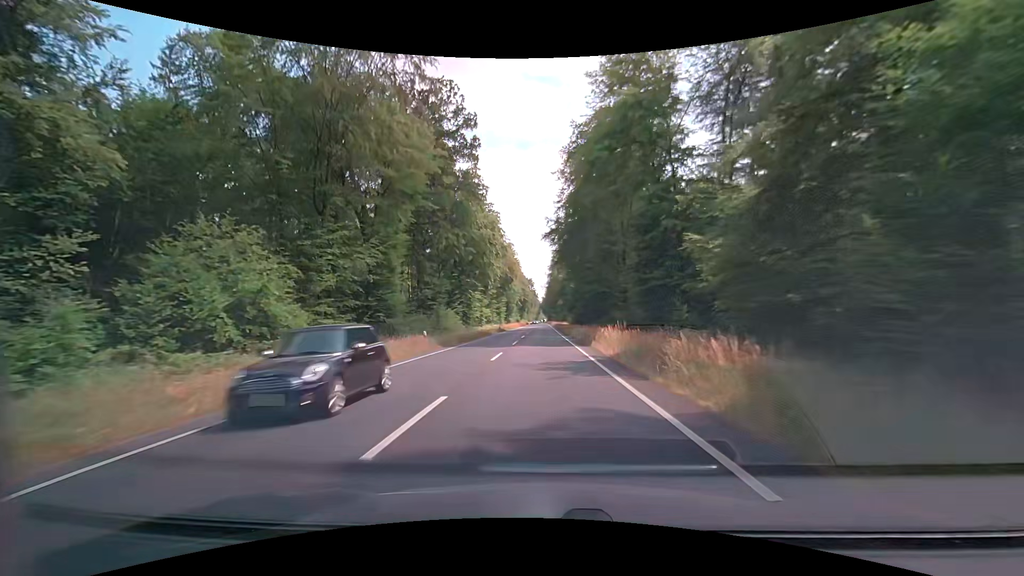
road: primary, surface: asphalt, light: Day
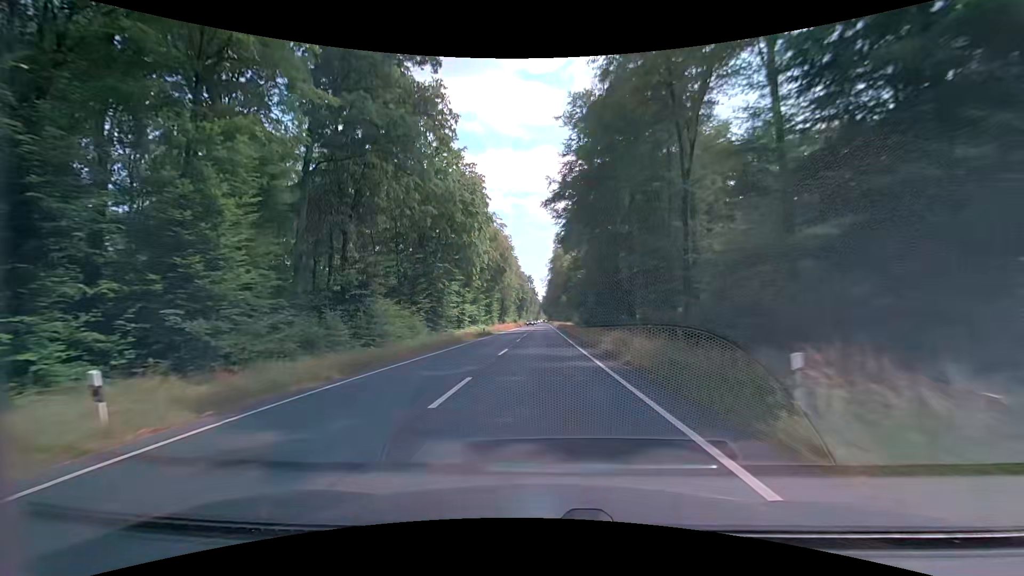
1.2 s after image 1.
(+0.1, +21.5) m; +1°
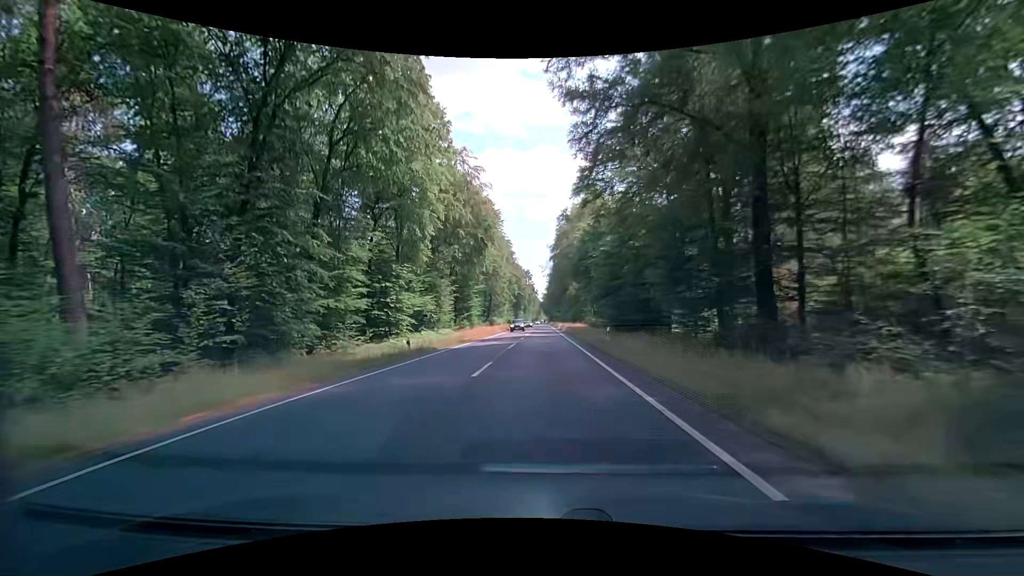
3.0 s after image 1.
(-0.2, +32.2) m; +1°
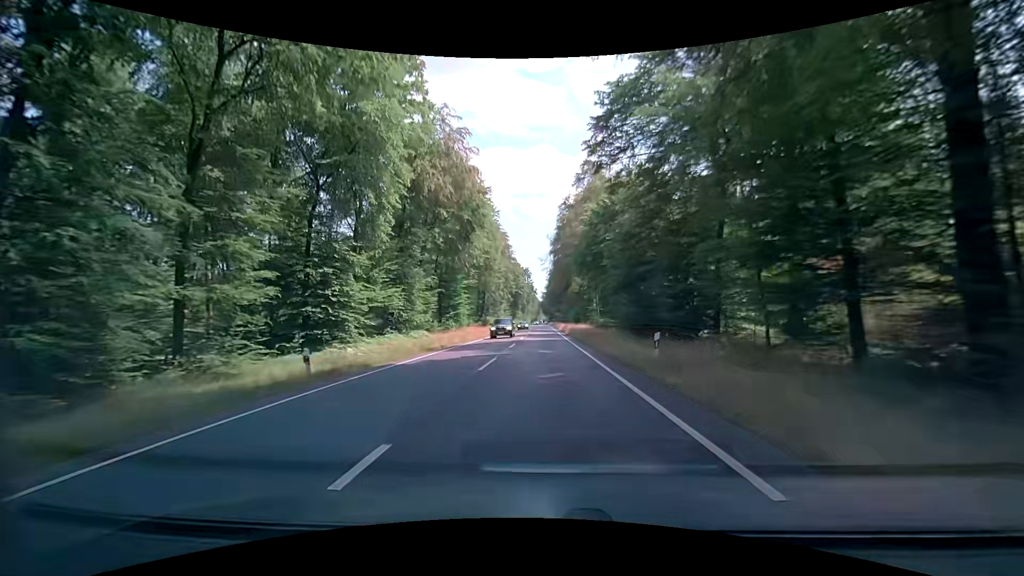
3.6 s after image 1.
(-0.2, +10.7) m; -1°
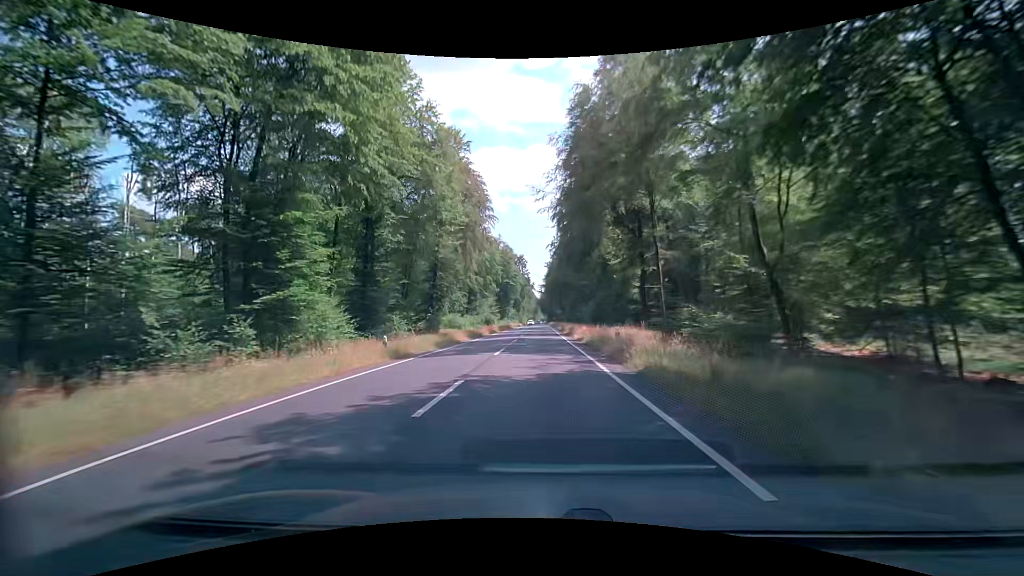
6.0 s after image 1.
(-0.2, +43.0) m; 0°
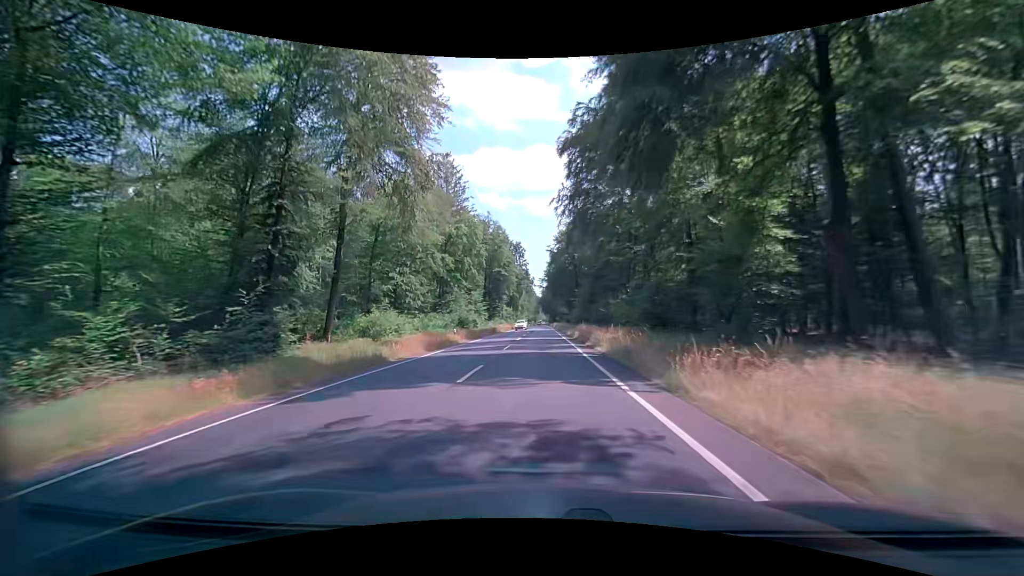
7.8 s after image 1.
(-0.1, +32.3) m; -1°
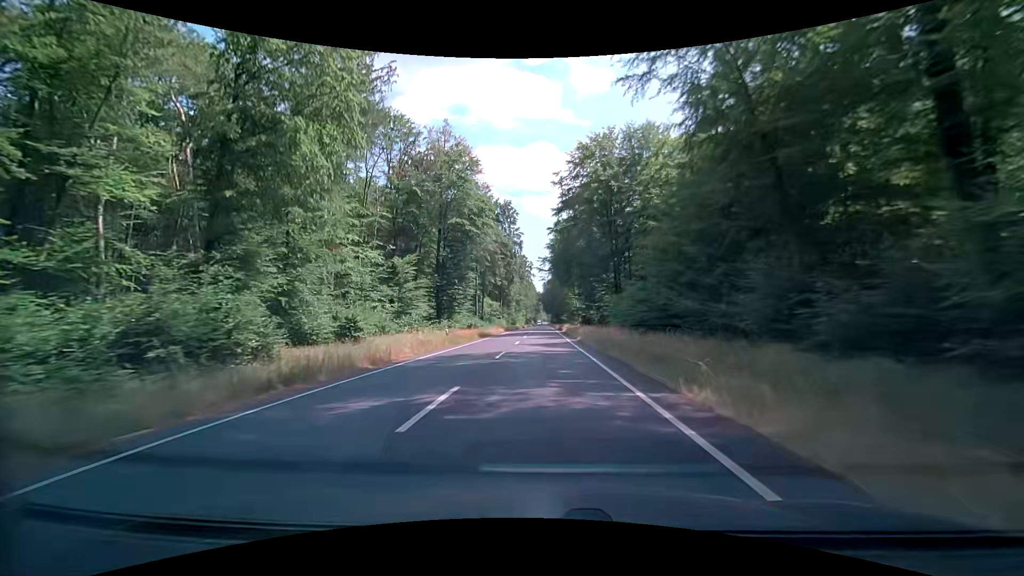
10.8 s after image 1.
(+0.2, +53.7) m; +1°
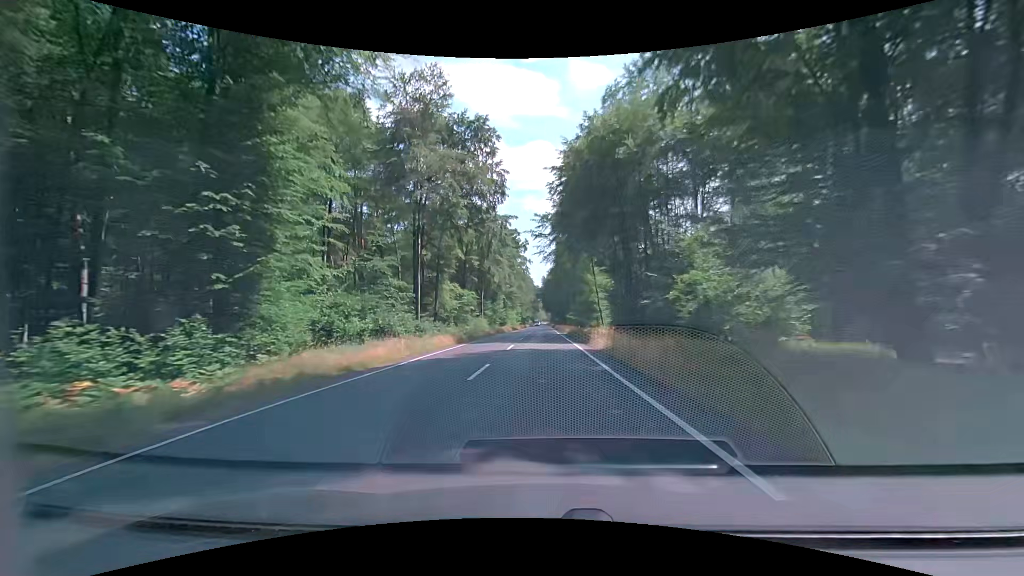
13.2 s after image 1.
(-0.1, +43.0) m; -1°
